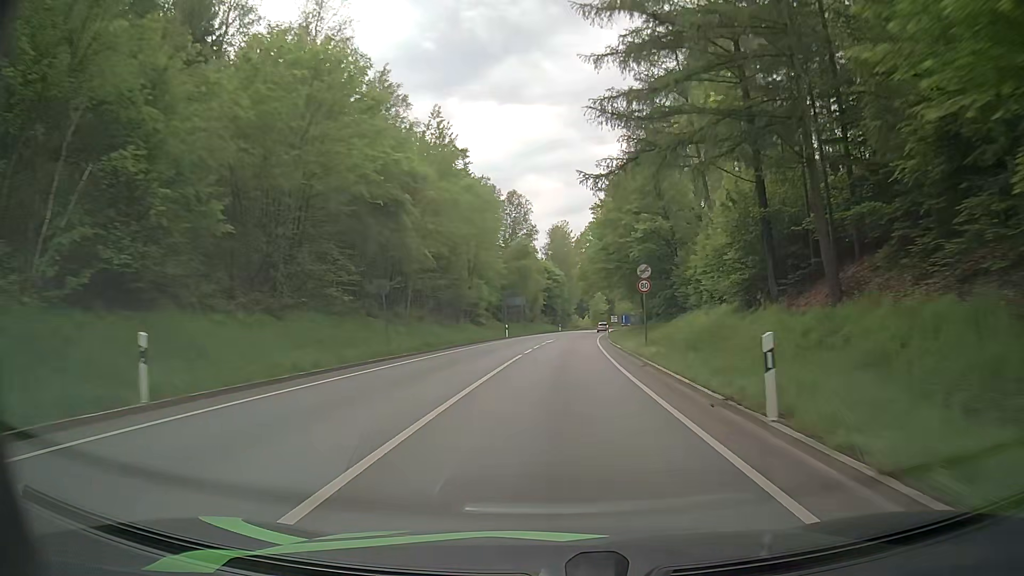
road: primary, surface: asphalt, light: Day
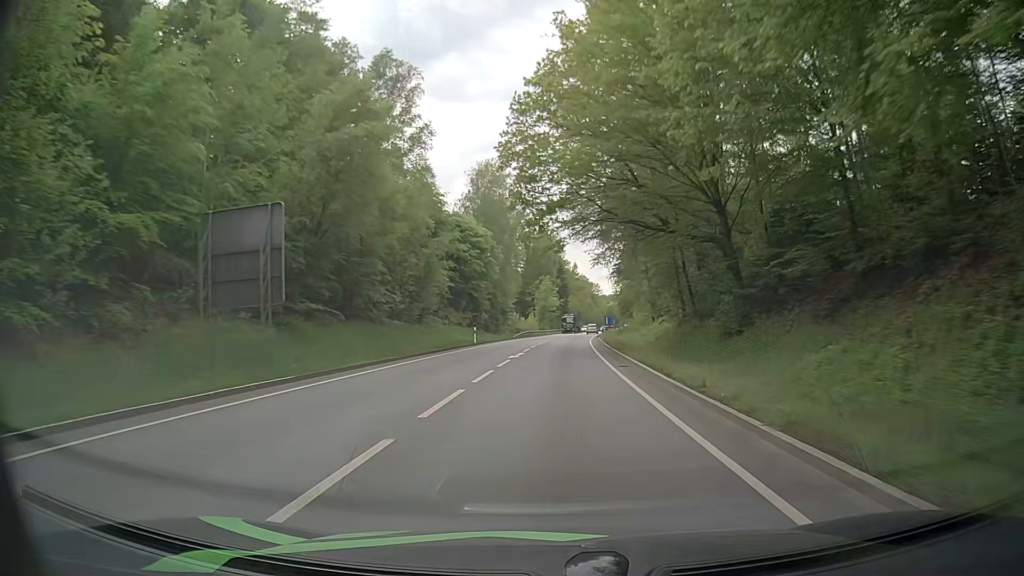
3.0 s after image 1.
(+2.7, +62.6) m; +5°
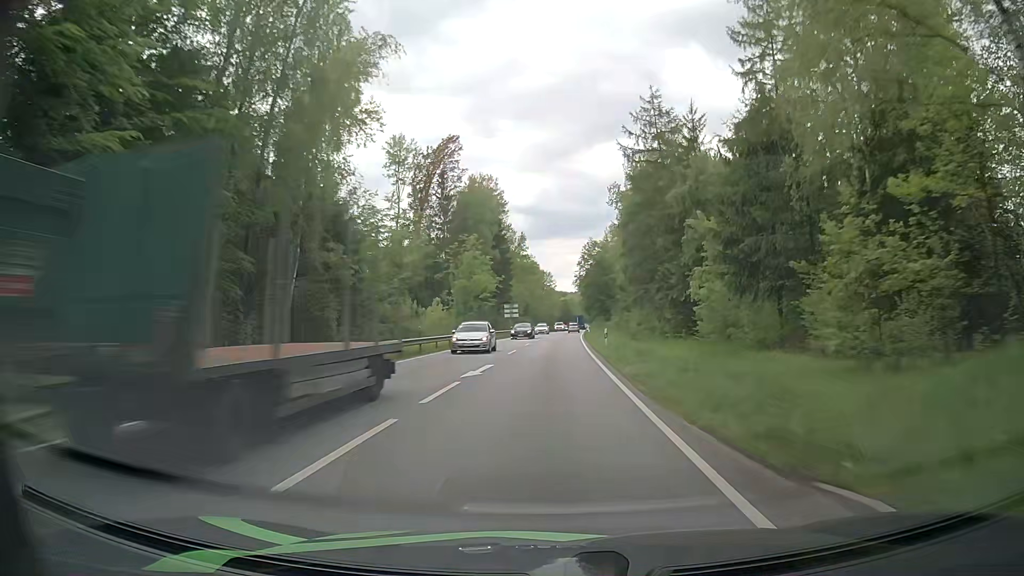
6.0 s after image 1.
(+2.2, +64.2) m; +4°
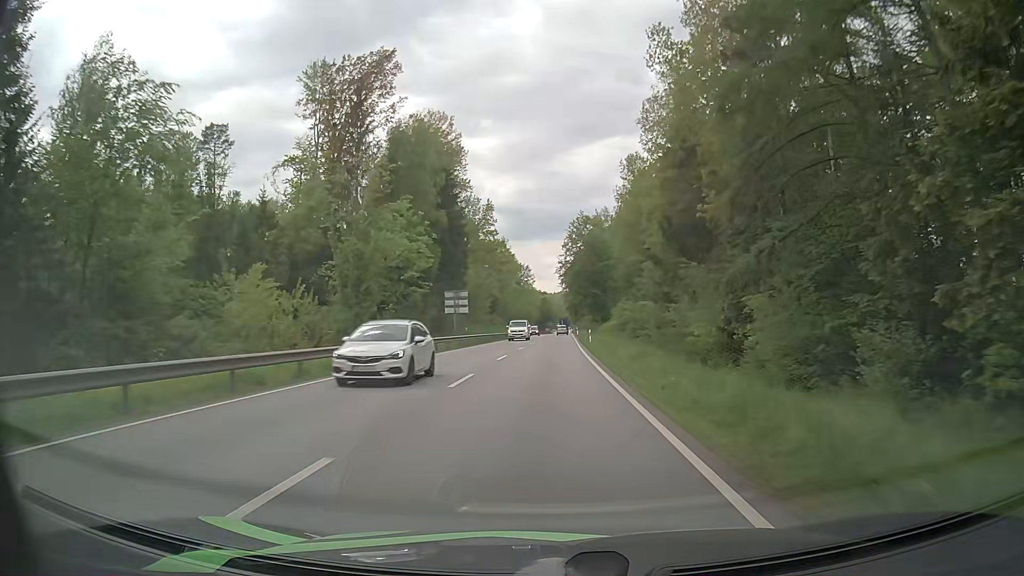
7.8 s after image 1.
(+1.1, +39.4) m; +3°
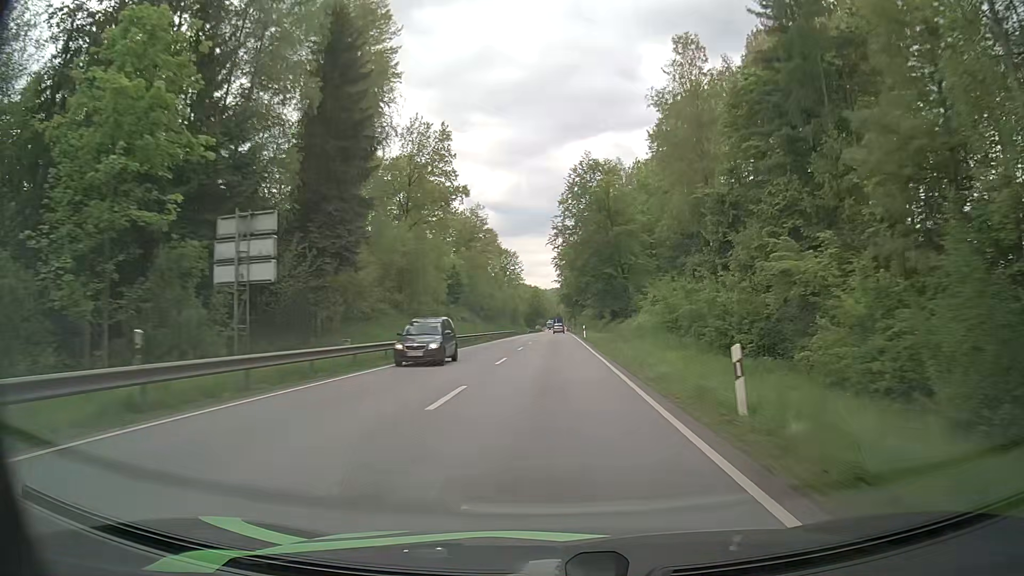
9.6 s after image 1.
(+0.3, +40.0) m; 0°
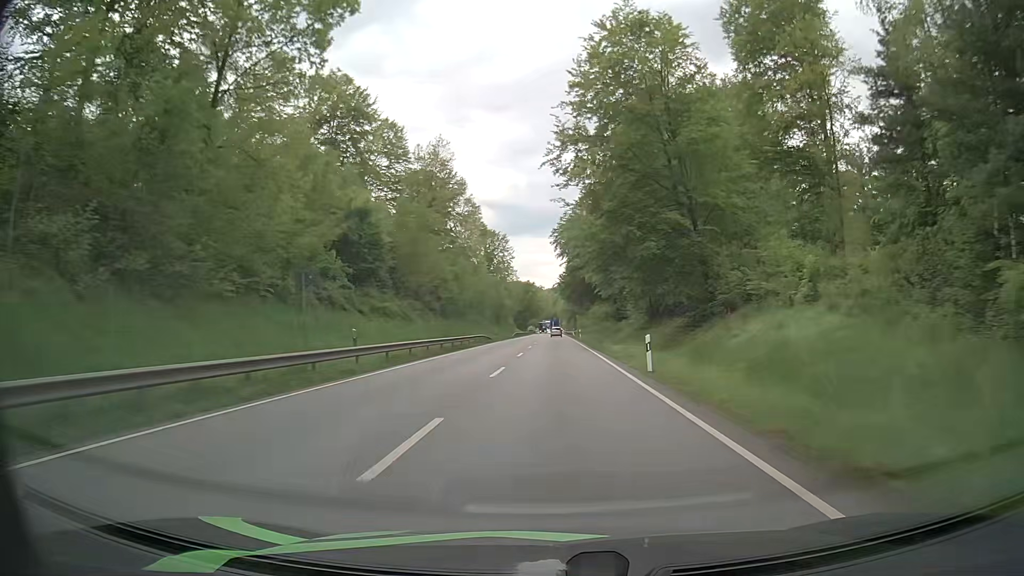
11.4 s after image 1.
(+0.3, +40.7) m; +1°
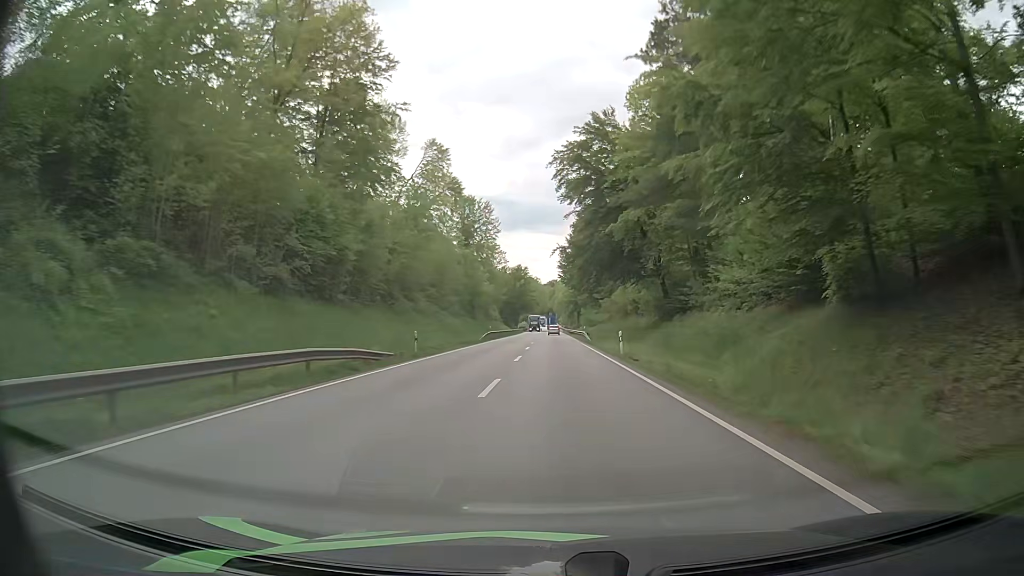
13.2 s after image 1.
(-0.2, +41.4) m; 0°
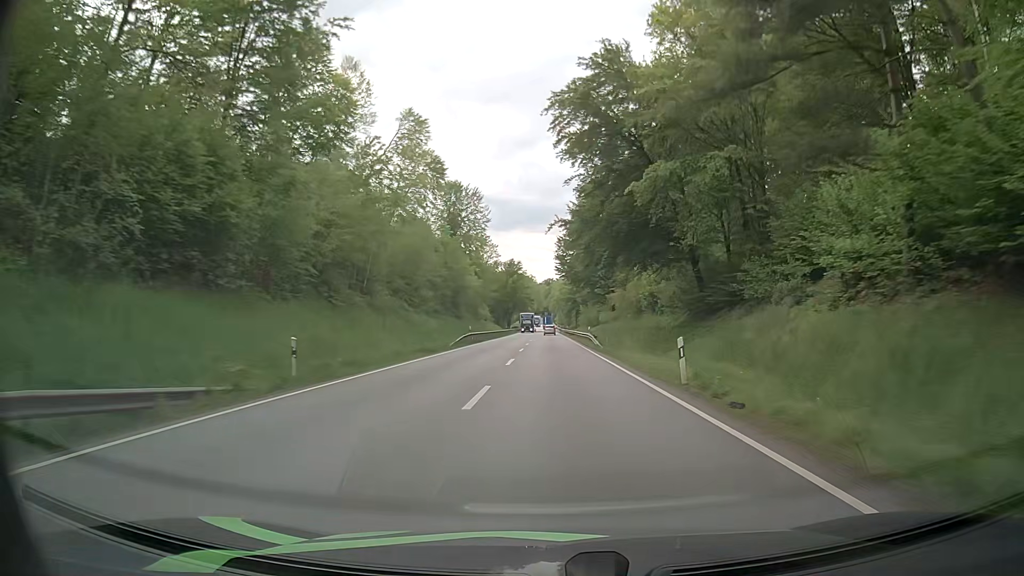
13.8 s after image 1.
(+0.1, +14.0) m; +1°
(0, +10) (0, +20) (0, +30) (-1, +40) (-1, +50) (-1, +60) (-1, +70) (-1, +80) (-1, +90) (-1, +100) m
